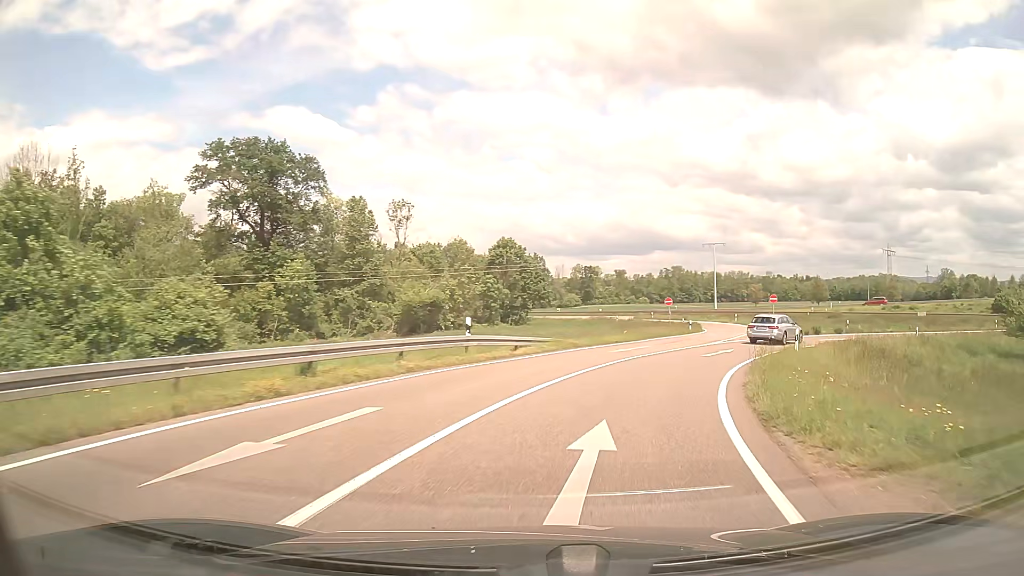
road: trunk_link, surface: asphalt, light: Day
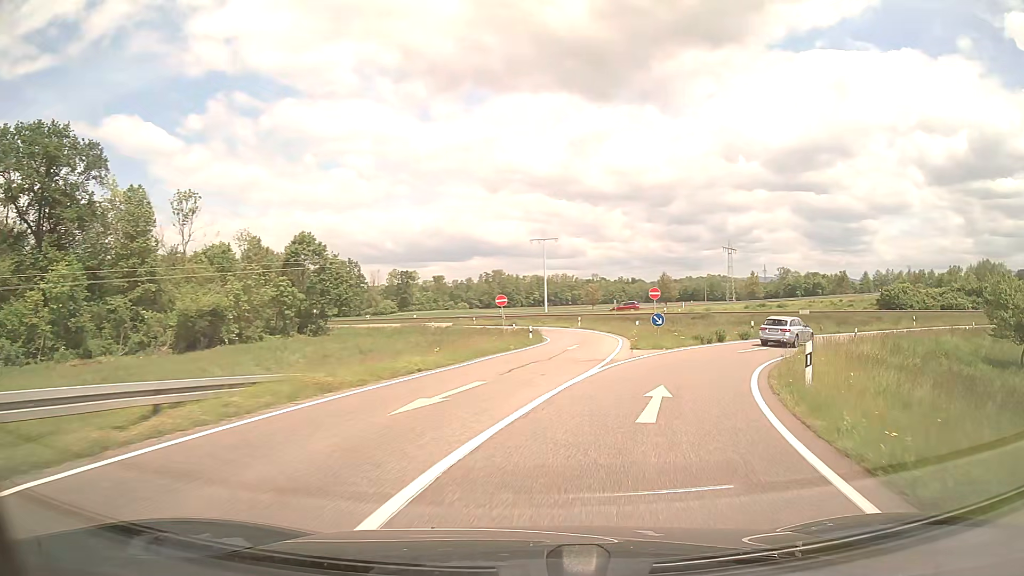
(+2.0, +14.9) m; +15°
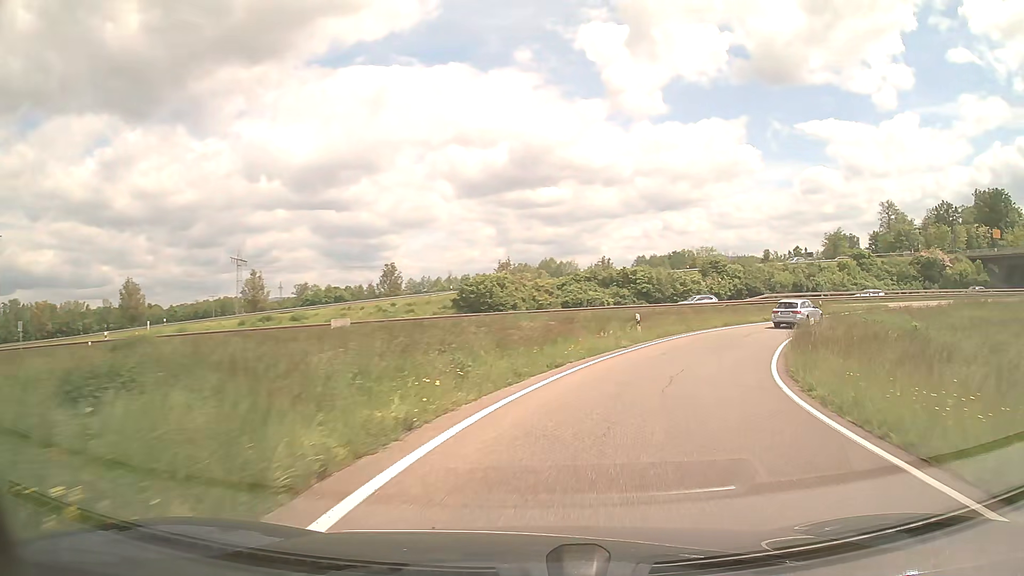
(+13.0, +35.4) m; +40°
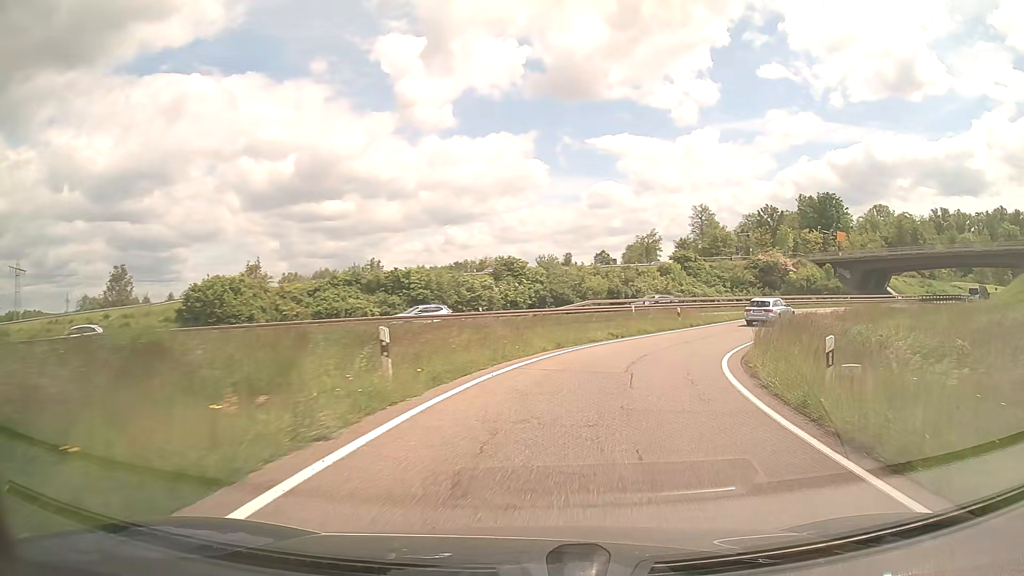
(+2.6, +15.6) m; +19°
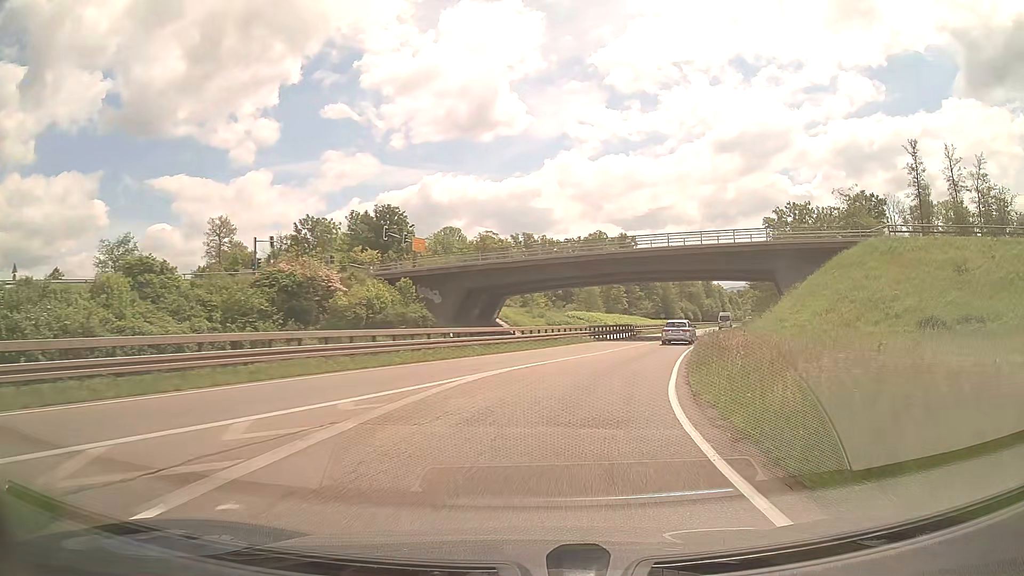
(+14.4, +38.3) m; +39°
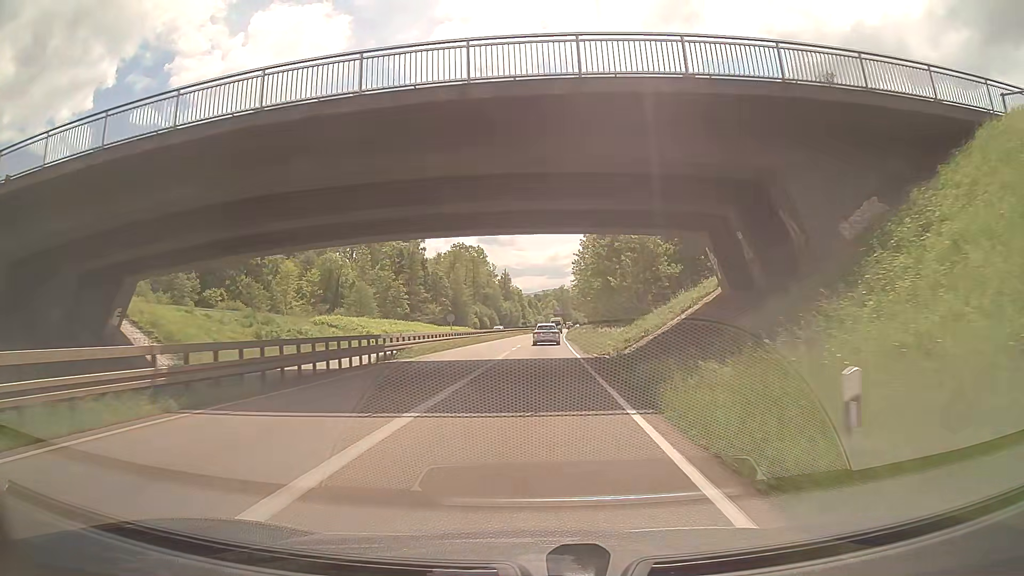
(+7.0, +36.3) m; +18°
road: trunk
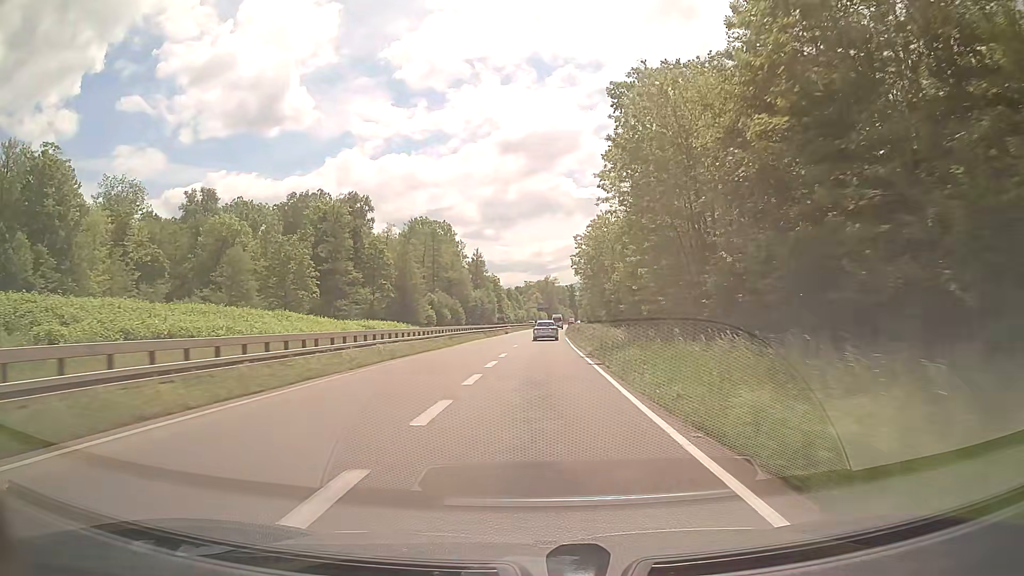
(+0.9, +54.7) m; +2°
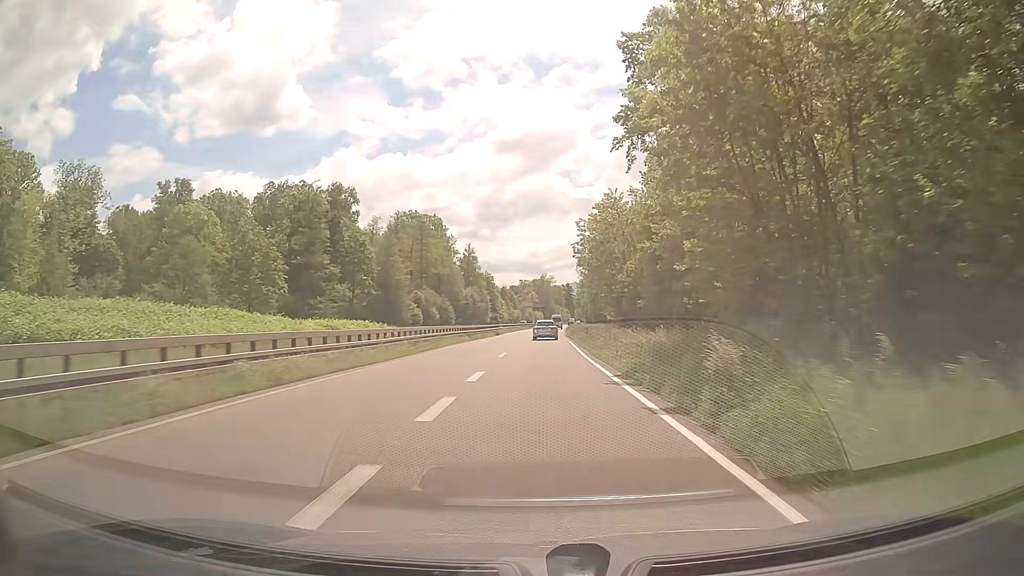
(0.0, +11.9) m; +1°
(0, +10) (0, +20) (0, +30) (0, +40) (+1, +50) (+1, +60) (+1, +70) (+1, +80) (+2, +90) (+2, +100) m
